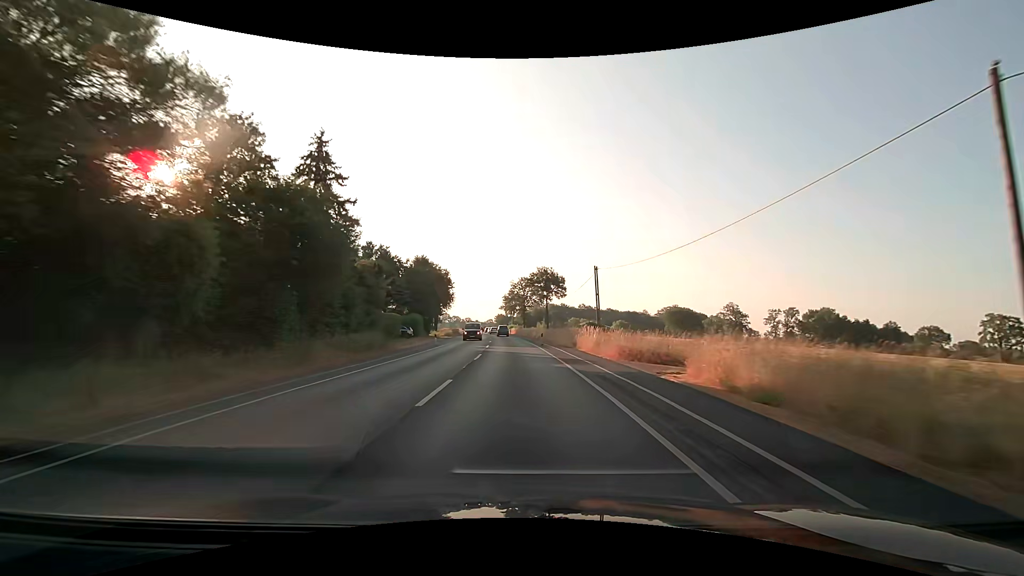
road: secondary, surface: asphalt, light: Day
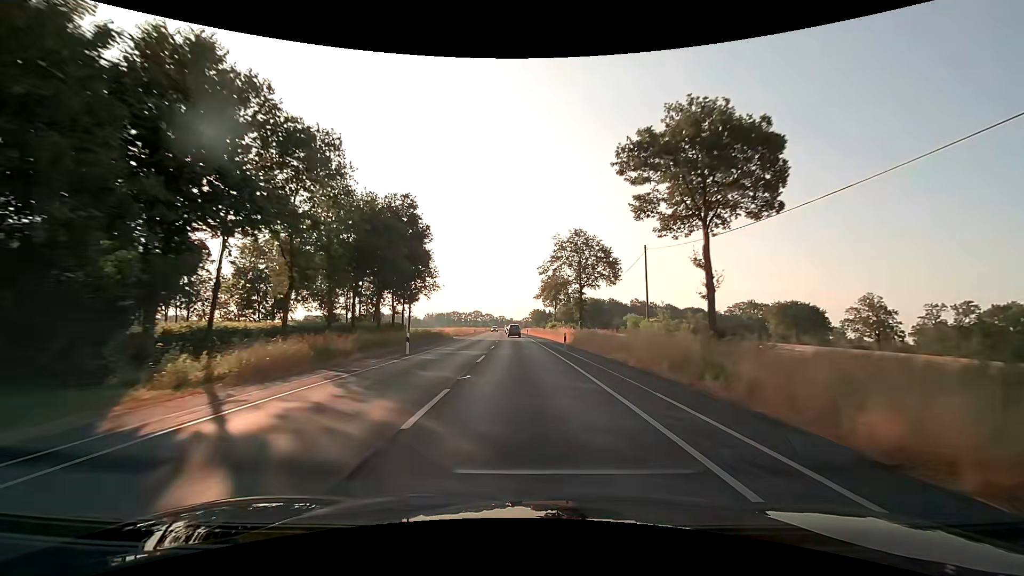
(-2.5, +62.4) m; -4°
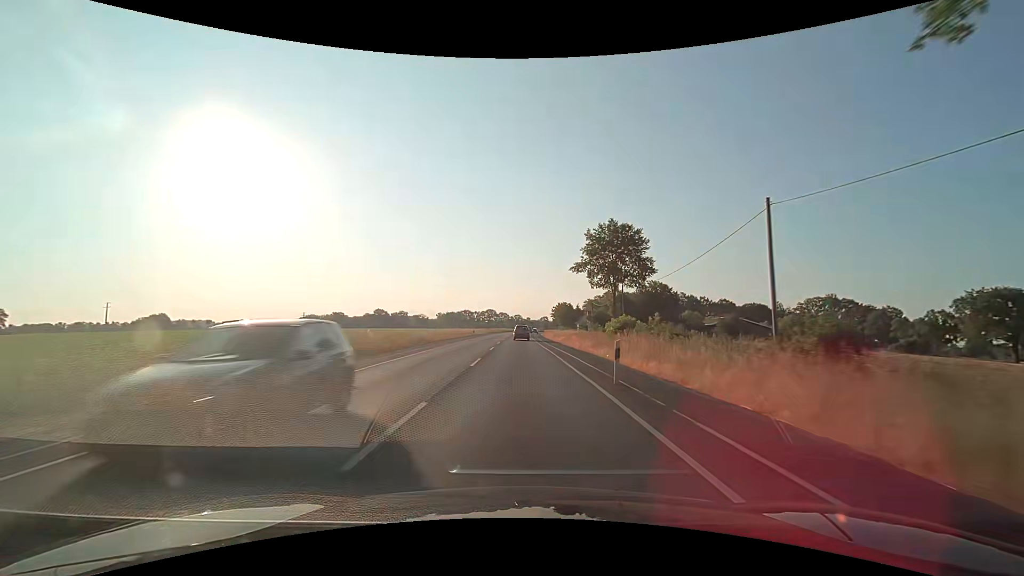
(-1.4, +62.5) m; -2°
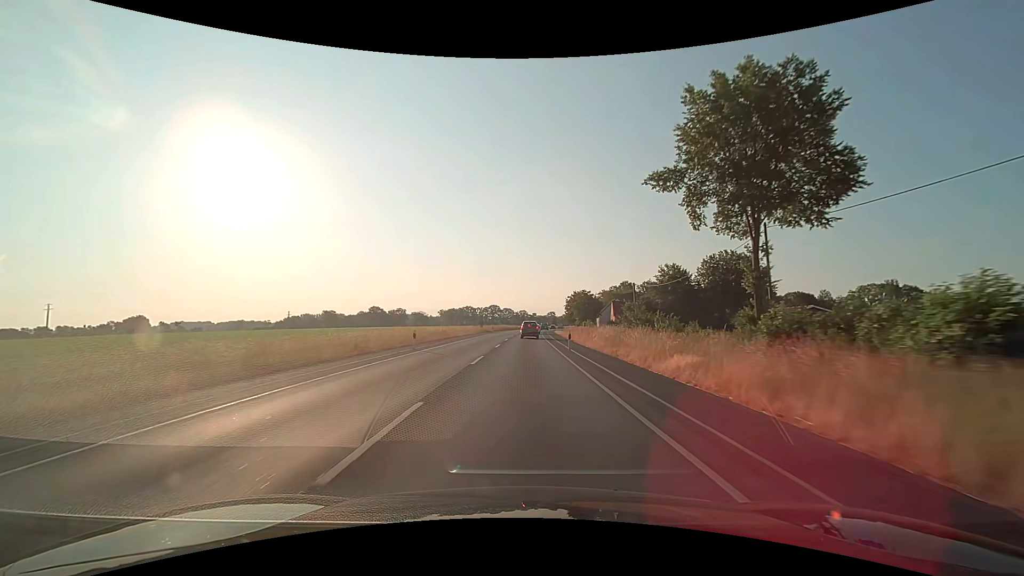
(-0.2, +36.8) m; 0°
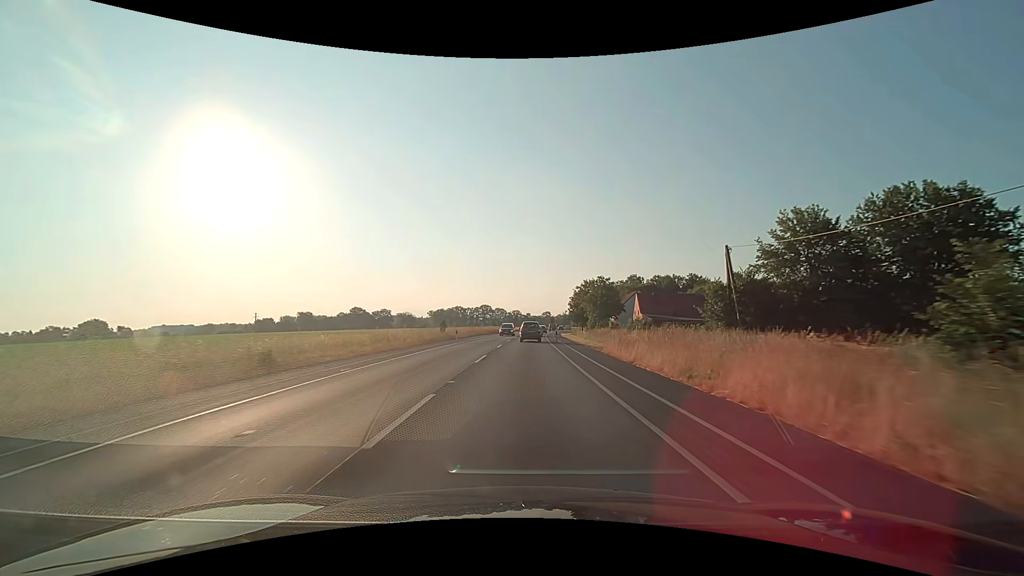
(+0.1, +35.2) m; +1°
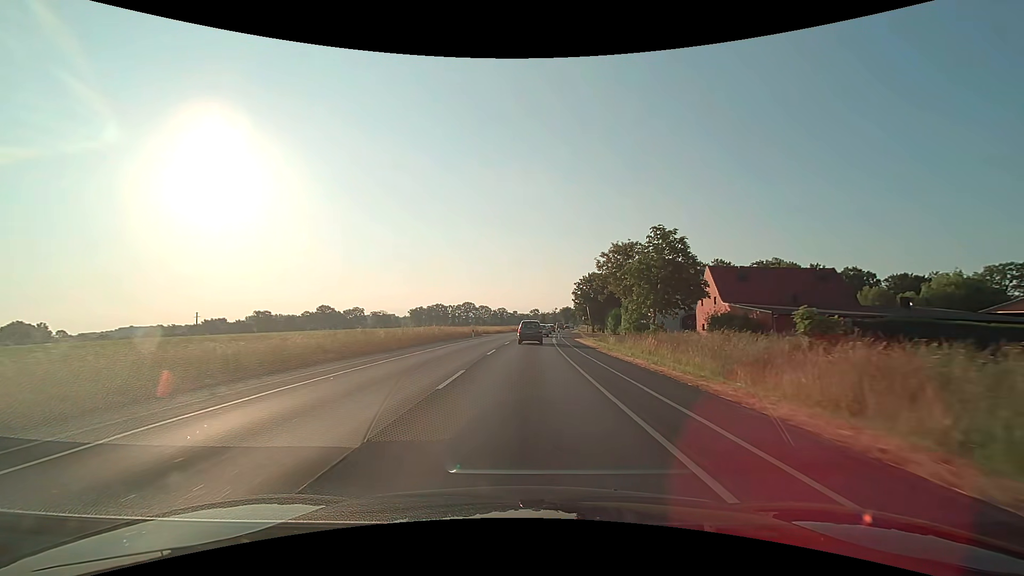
(+0.4, +43.5) m; +1°
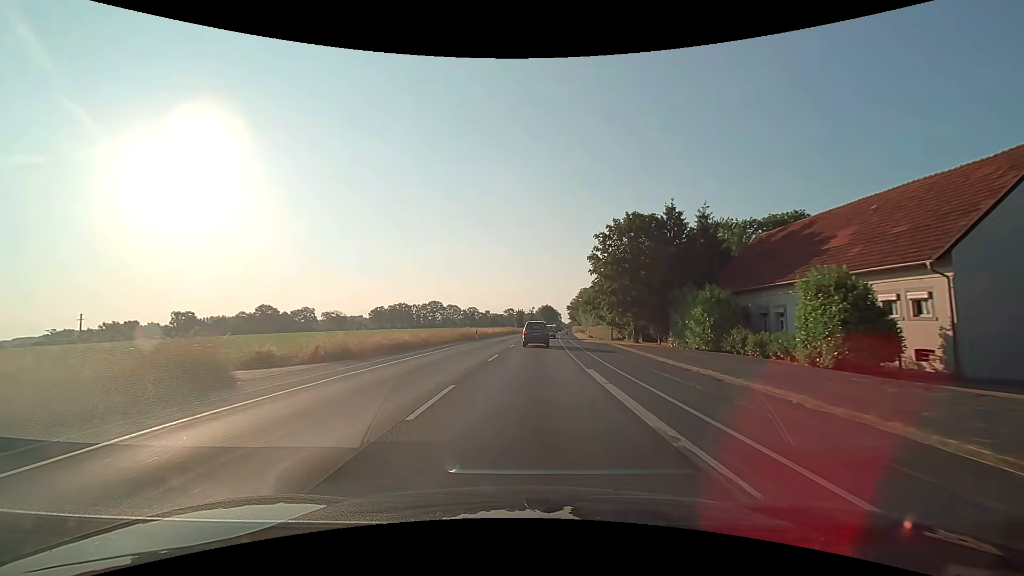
(+1.2, +51.8) m; +3°
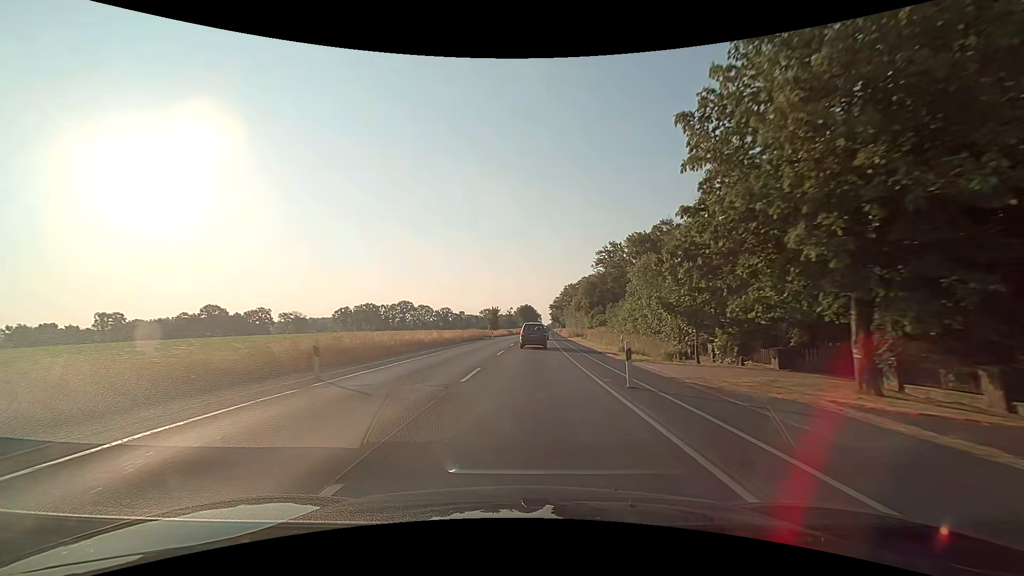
(+0.6, +31.3) m; +2°
(0, +10) (0, +20) (+1, +30) (+1, +40) (+1, +50) (+2, +60) (+2, +70) (+3, +80) (+3, +90) (+4, +100) m
